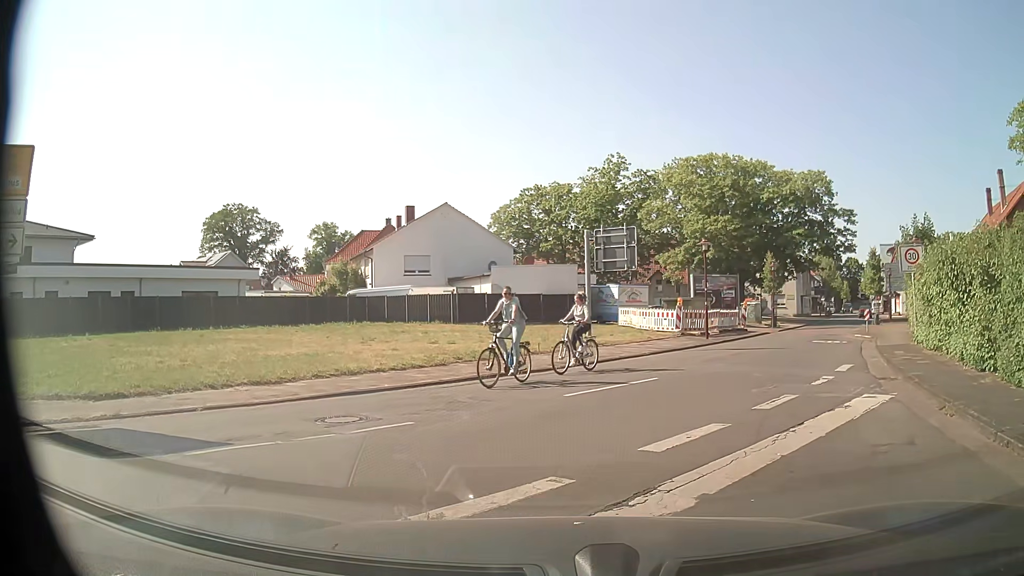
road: secondary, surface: asphalt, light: Day
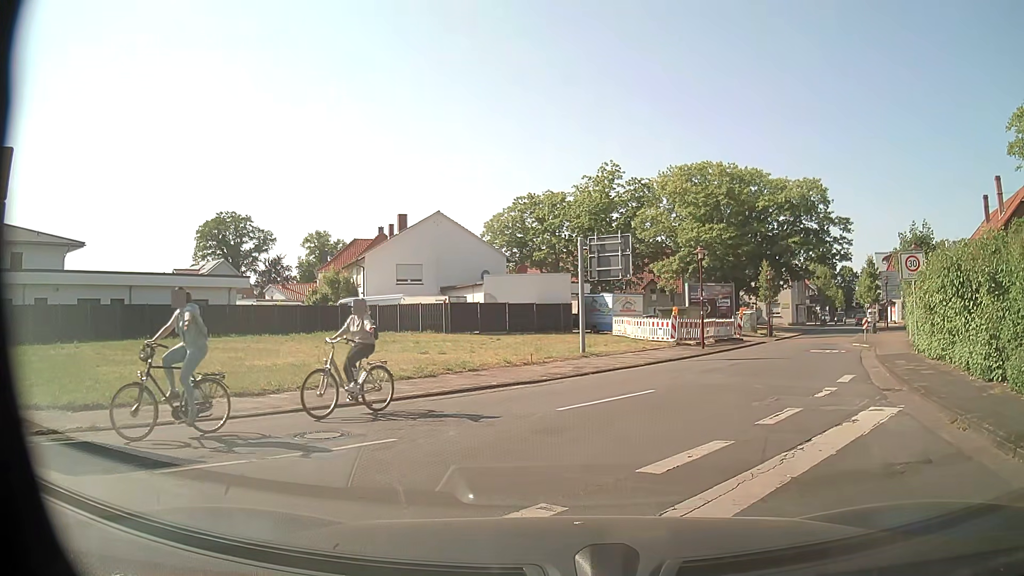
(0.0, +0.5) m; 0°
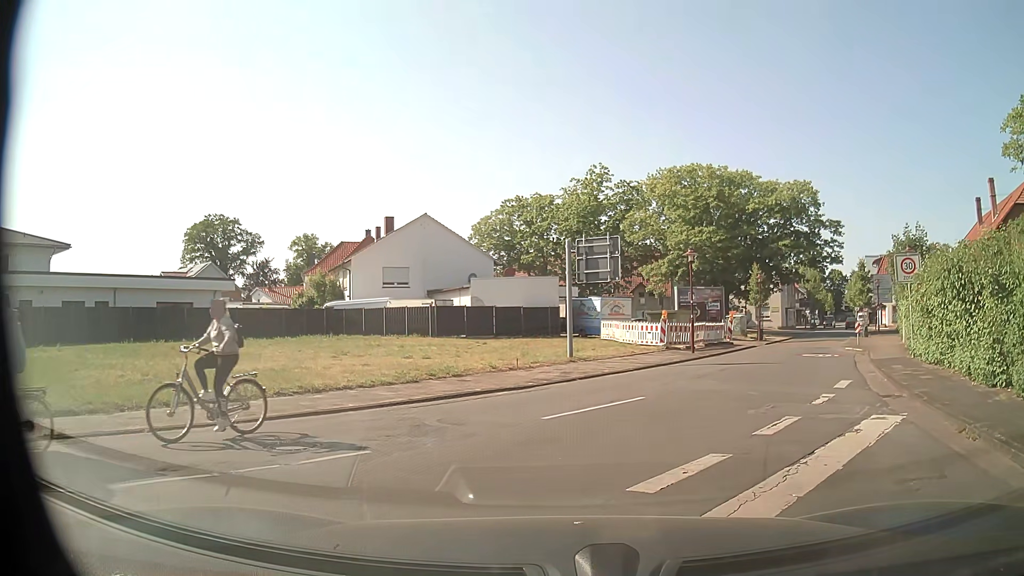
(0.0, +0.6) m; -2°
(+2, +10) (+7, +19) (+11, +27) (+16, +36) (+21, +45) (+27, +53) (+32, +62) (+37, +71) (+41, +80) (+46, +88) m
